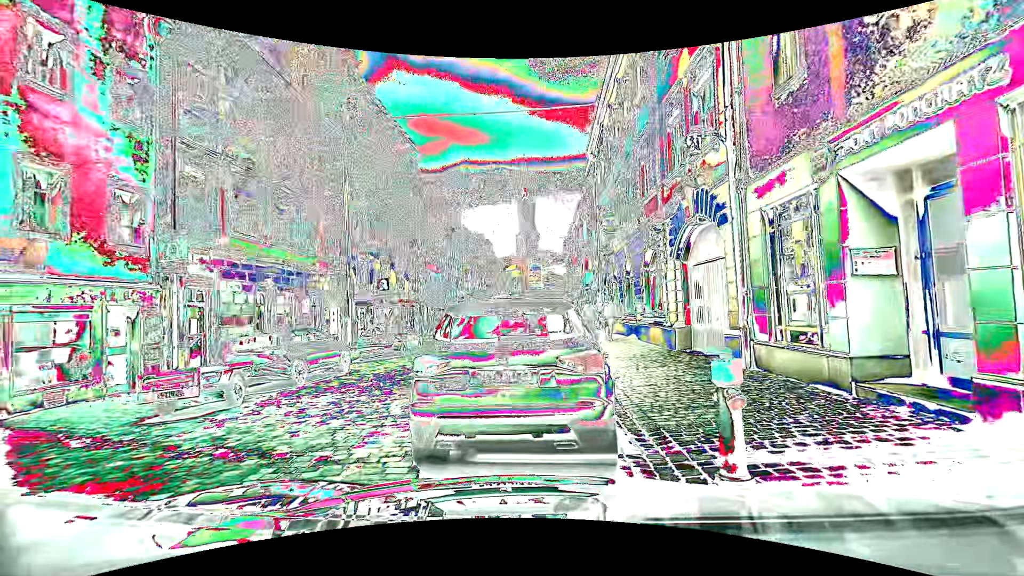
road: residential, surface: sett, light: Day
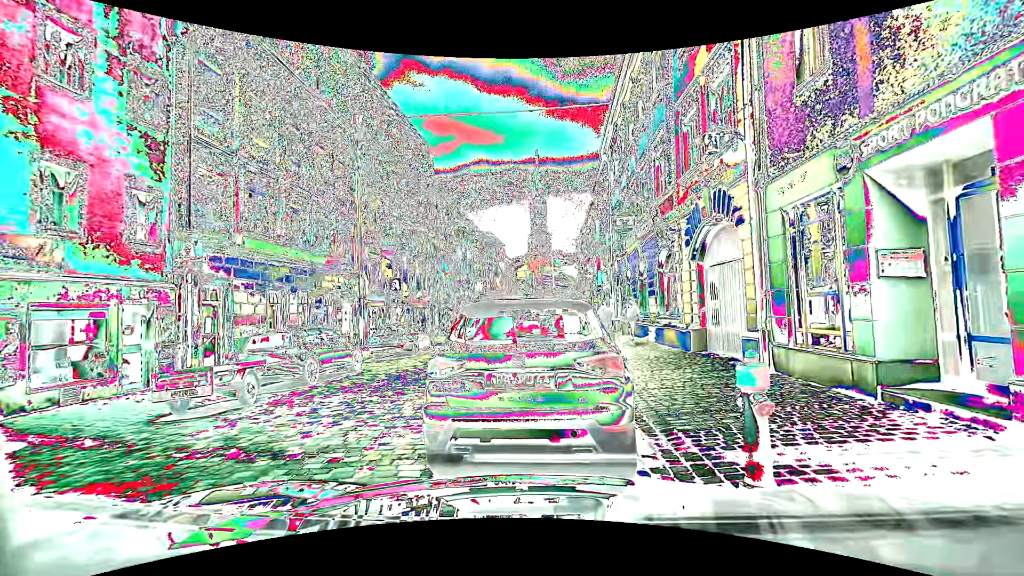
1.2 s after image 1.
(0.0, +0.2) m; 0°
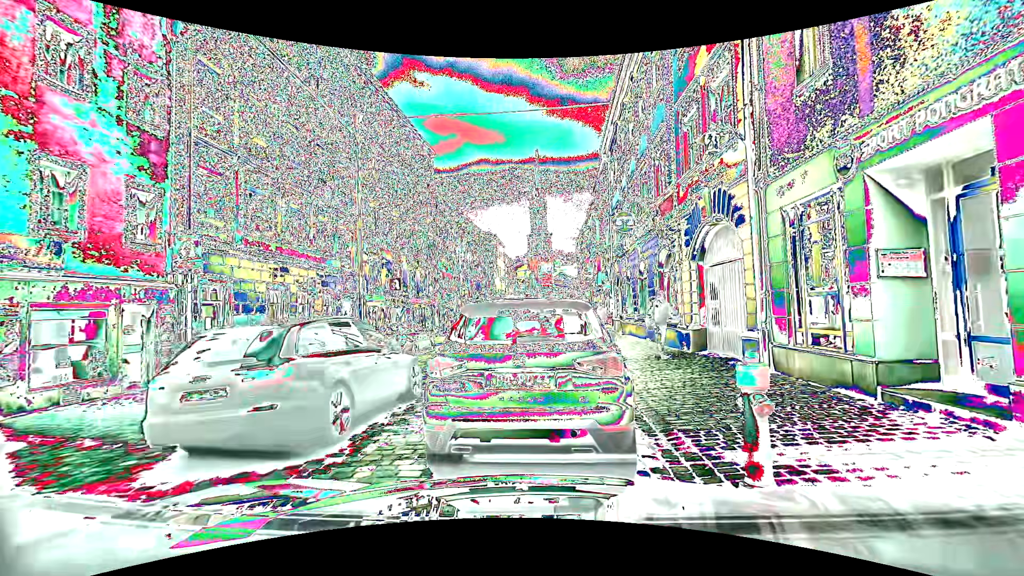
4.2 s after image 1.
(0.0, 0.0) m; 0°
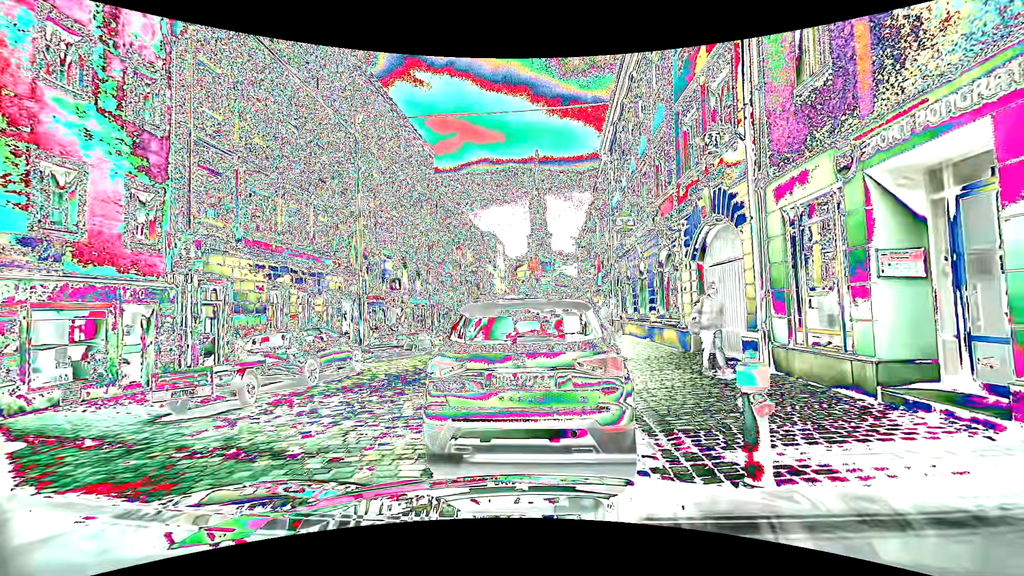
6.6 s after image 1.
(0.0, 0.0) m; 0°
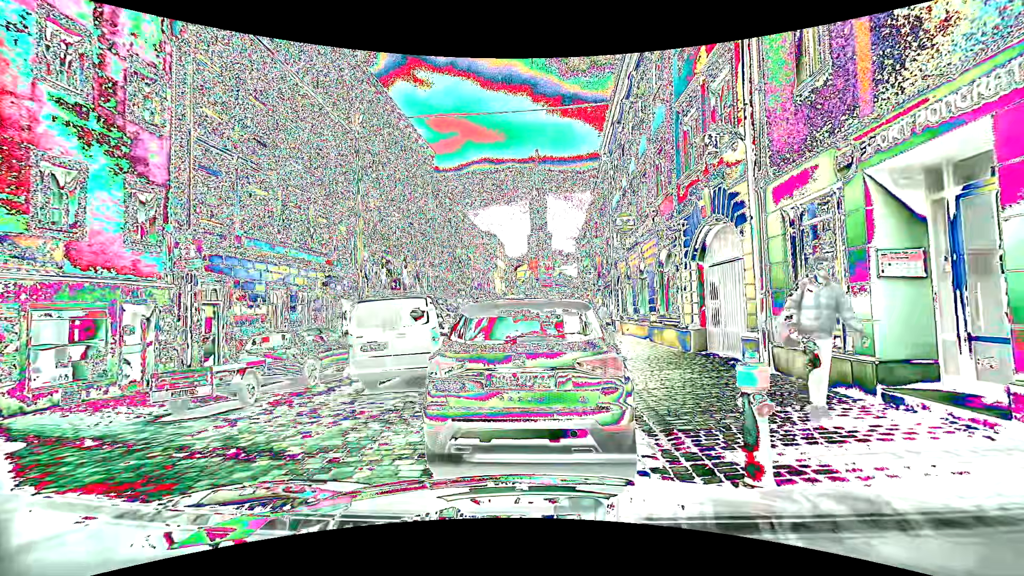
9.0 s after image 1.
(0.0, 0.0) m; 0°
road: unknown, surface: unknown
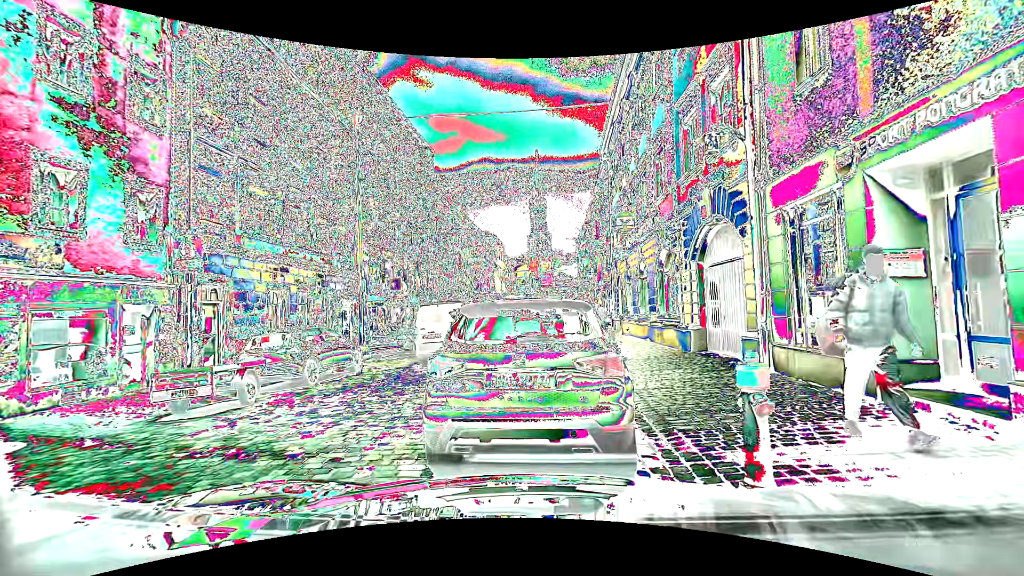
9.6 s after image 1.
(0.0, 0.0) m; 0°
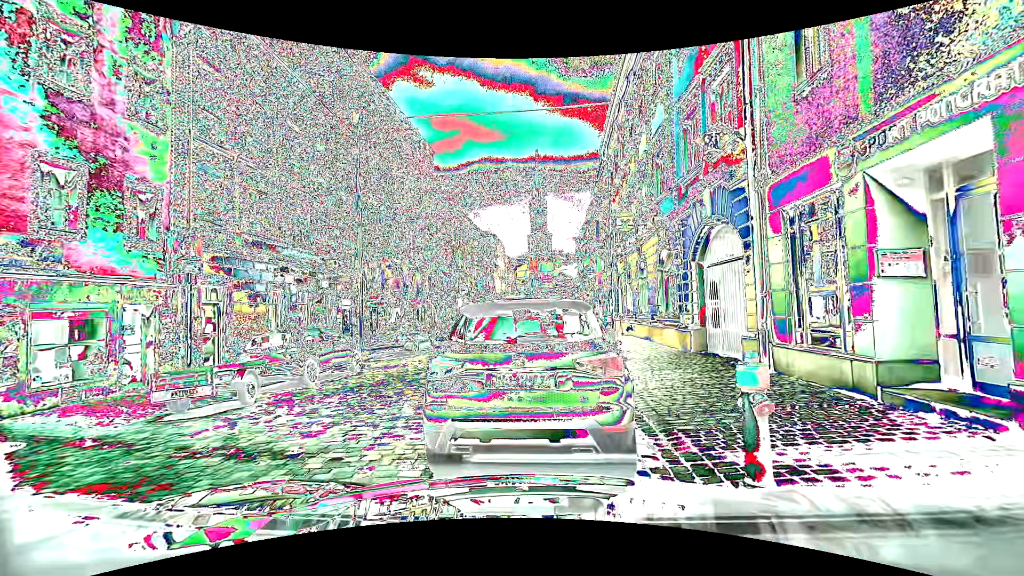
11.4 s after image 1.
(0.0, 0.0) m; 0°
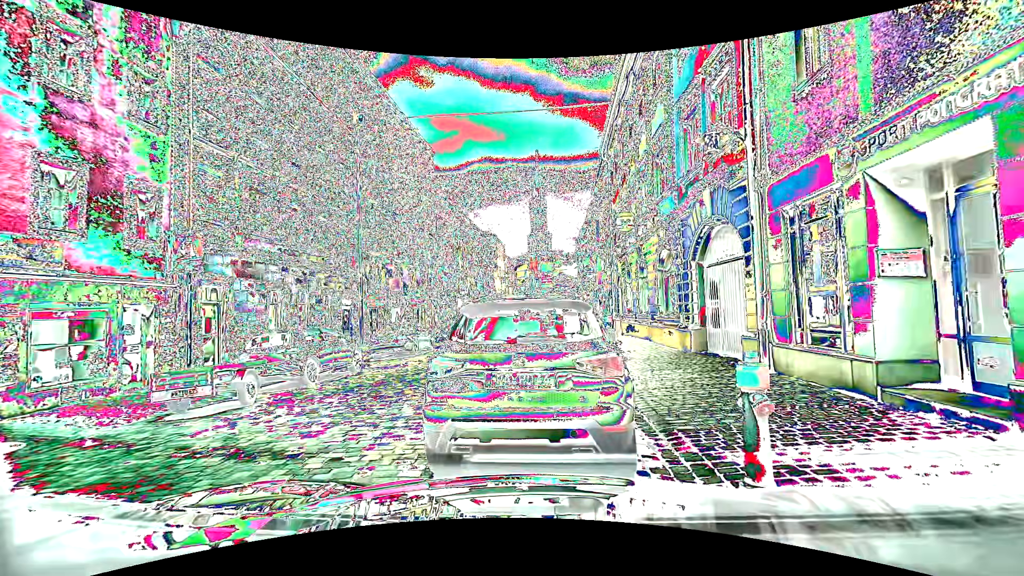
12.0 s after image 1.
(0.0, 0.0) m; 0°
